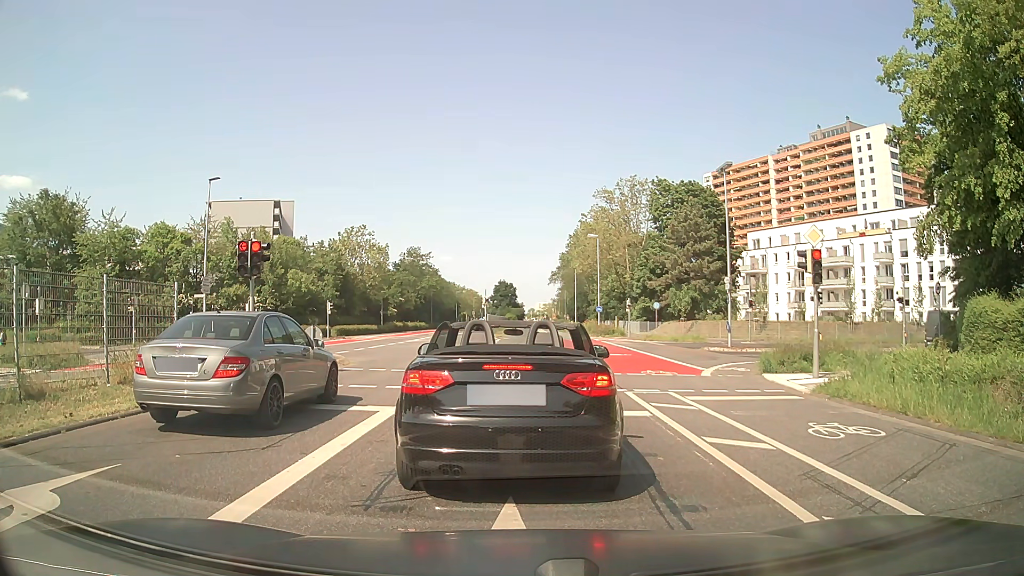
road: secondary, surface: asphalt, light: Day
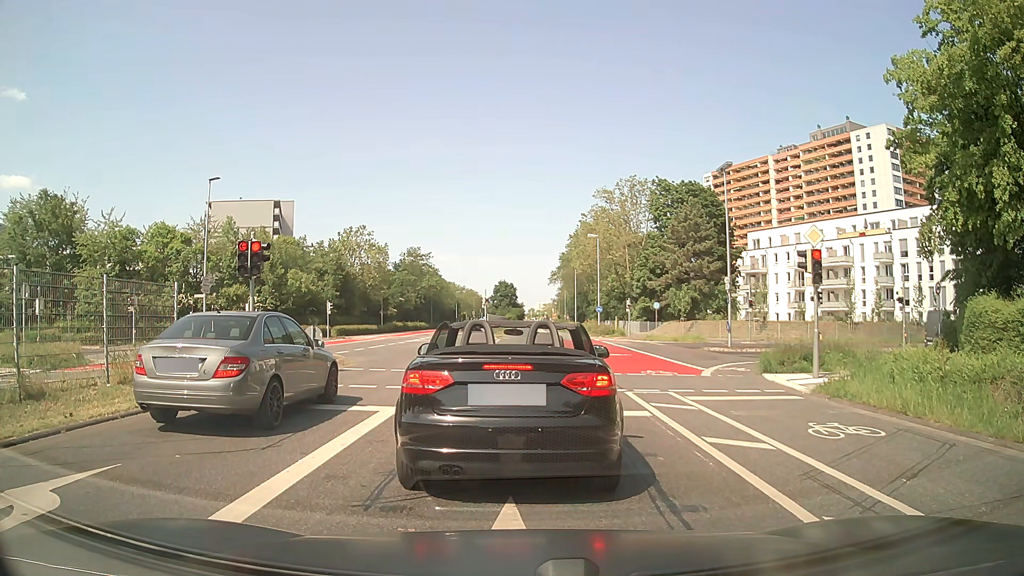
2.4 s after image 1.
(0.0, 0.0) m; 0°
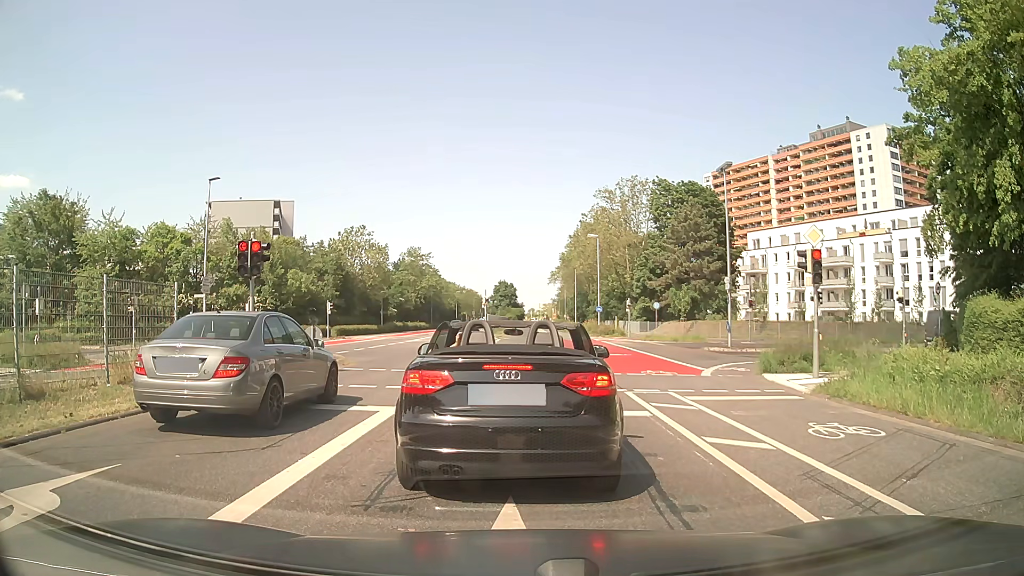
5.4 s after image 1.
(0.0, 0.0) m; 0°
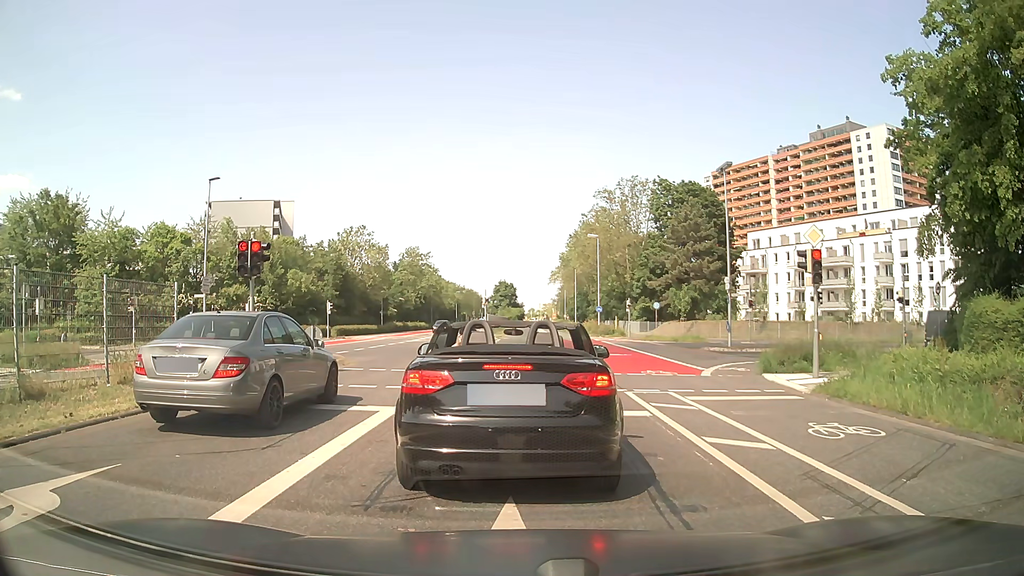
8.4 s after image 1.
(0.0, 0.0) m; 0°
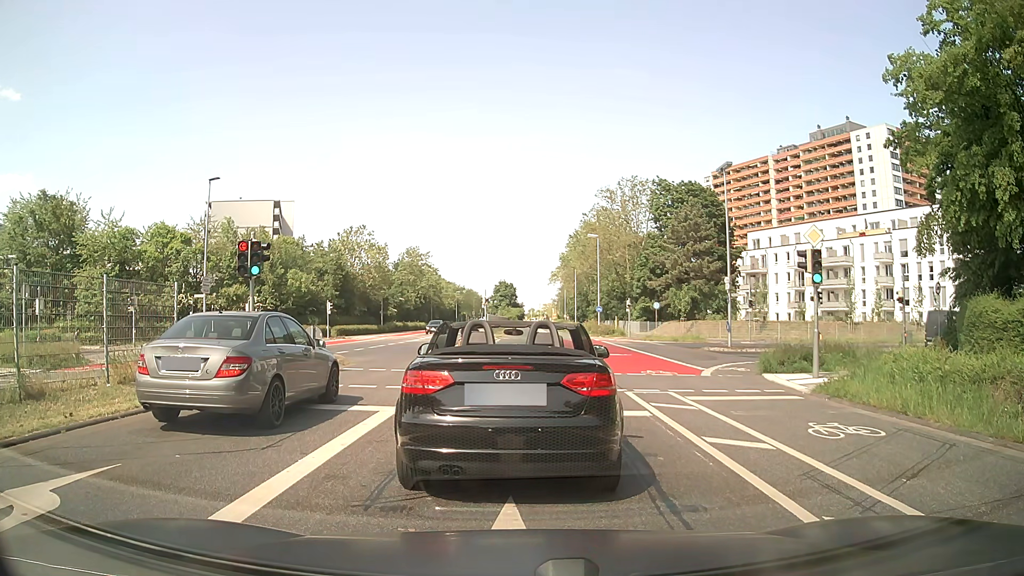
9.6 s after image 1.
(0.0, 0.0) m; 0°
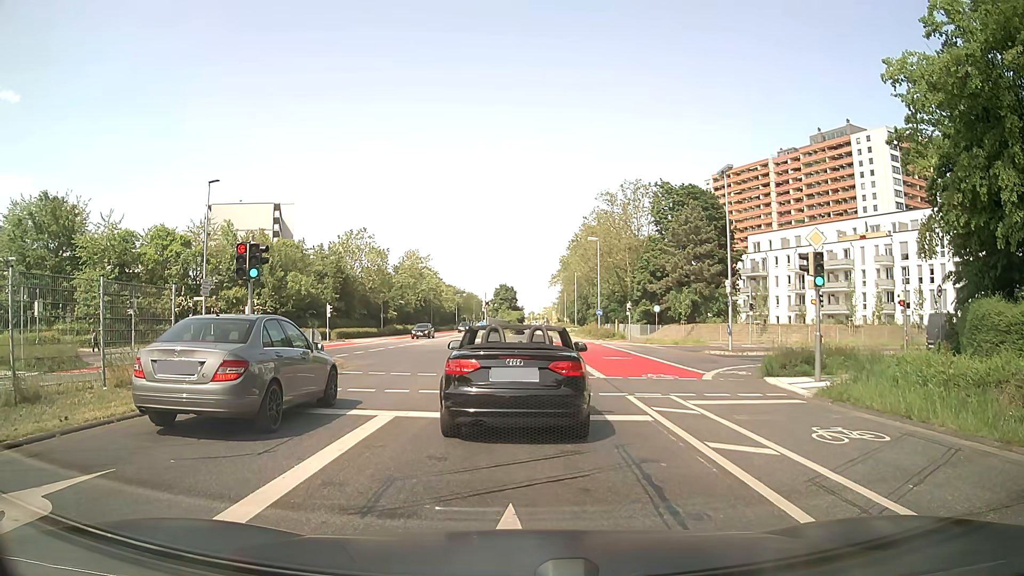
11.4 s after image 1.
(0.0, +0.1) m; 0°
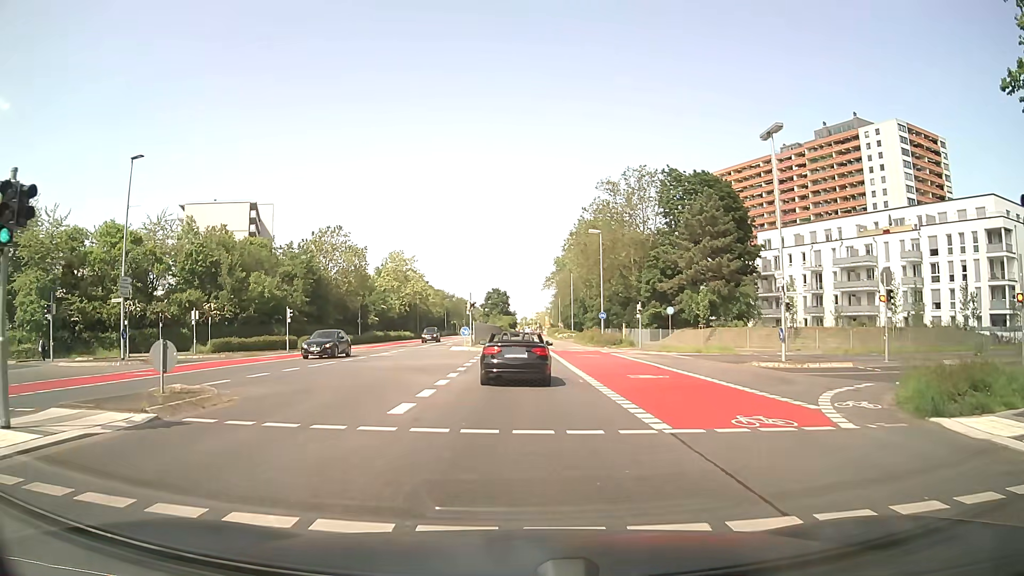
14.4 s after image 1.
(0.0, +9.5) m; 0°
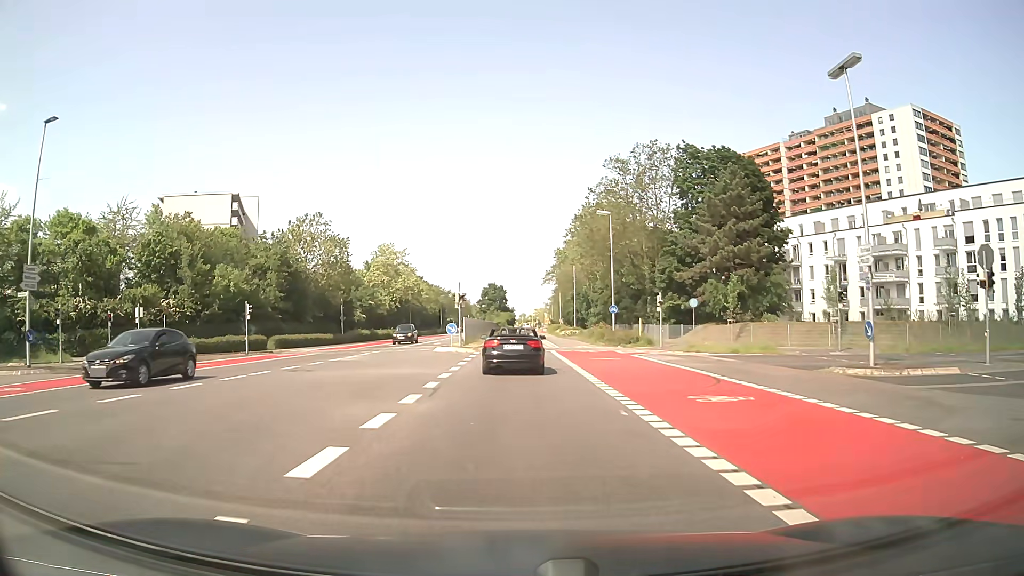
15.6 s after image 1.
(0.0, +8.1) m; 0°
(0, +10) (0, +20) (0, +30) (0, +40) (0, +50) (0, +60) (0, +70) (0, +80) (0, +90) (0, +100) m
